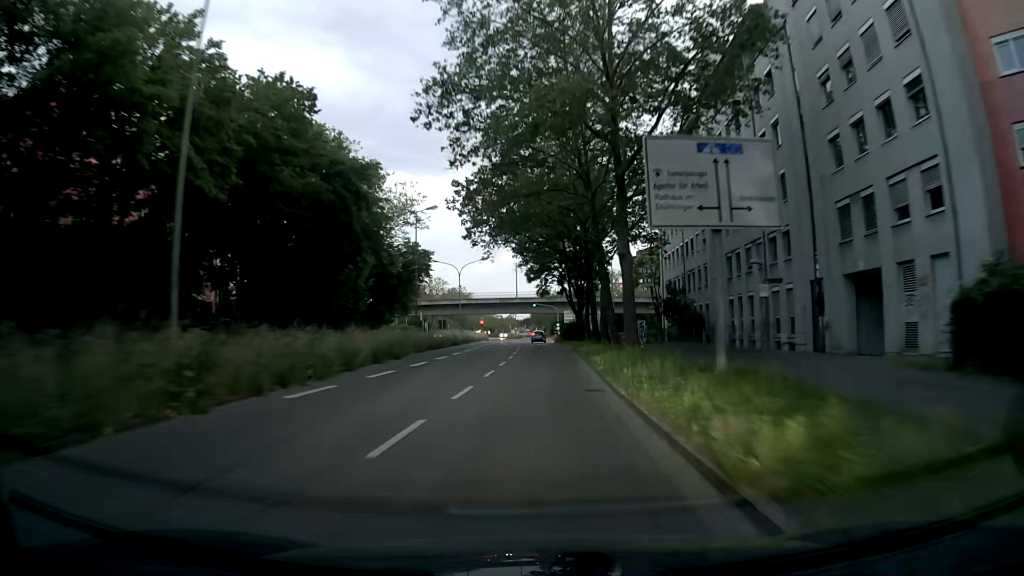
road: secondary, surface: asphalt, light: Dusk
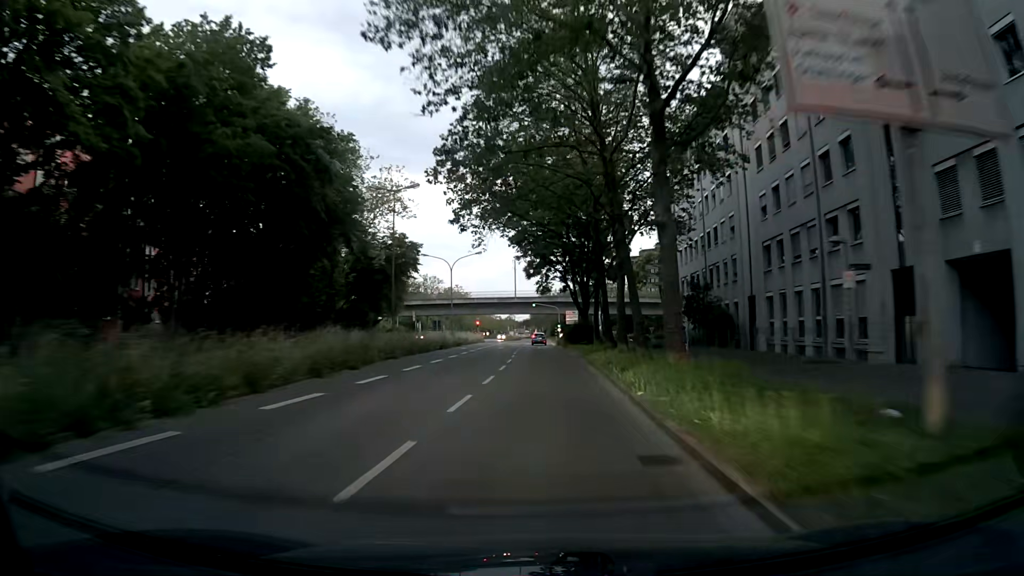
(0.0, +7.6) m; 0°
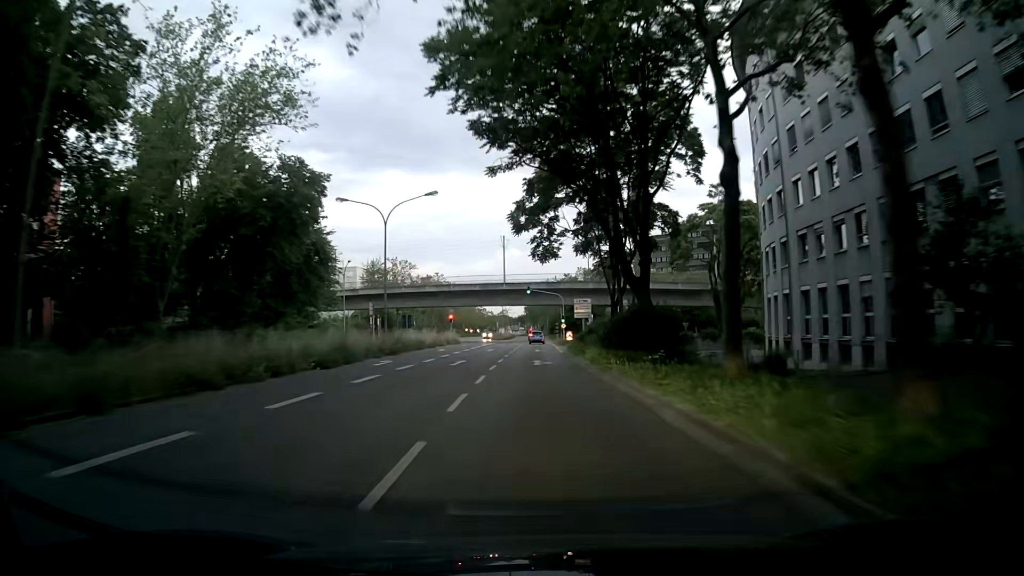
(+0.3, +30.1) m; 0°
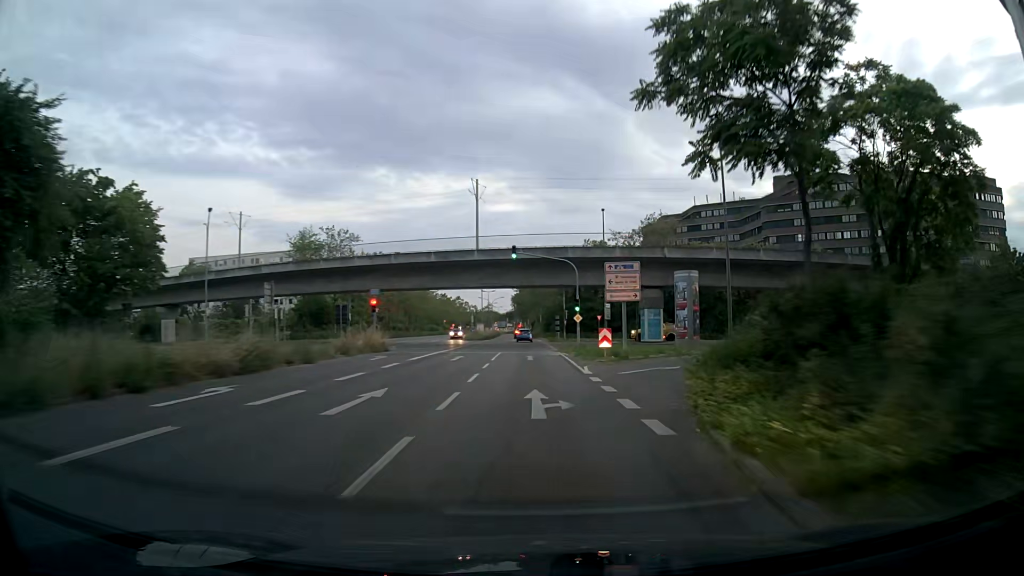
(0.0, +35.6) m; +1°
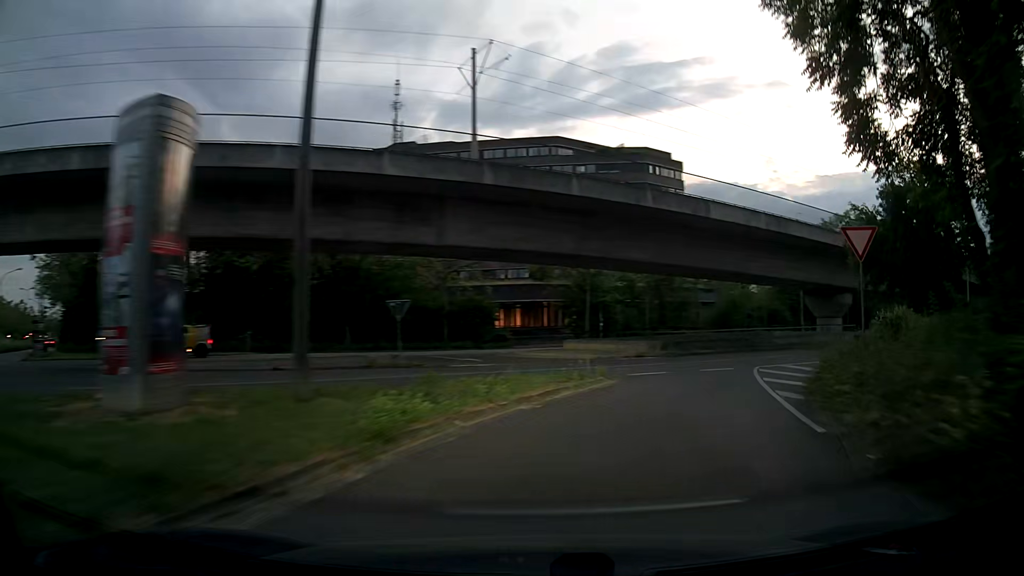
(+8.1, +30.2) m; +37°
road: secondary_link
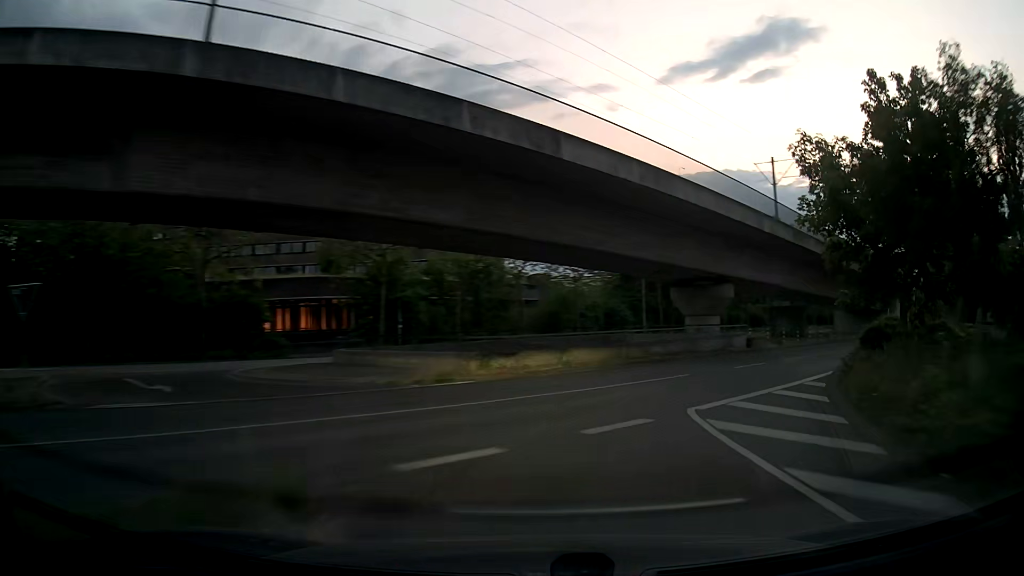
(+1.5, +11.9) m; +15°
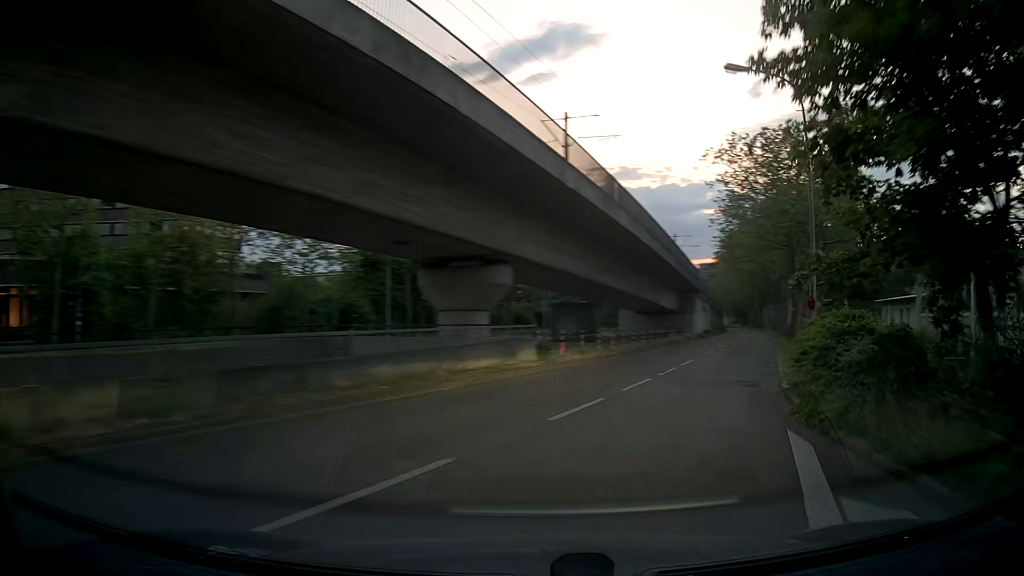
(+2.0, +11.6) m; +20°
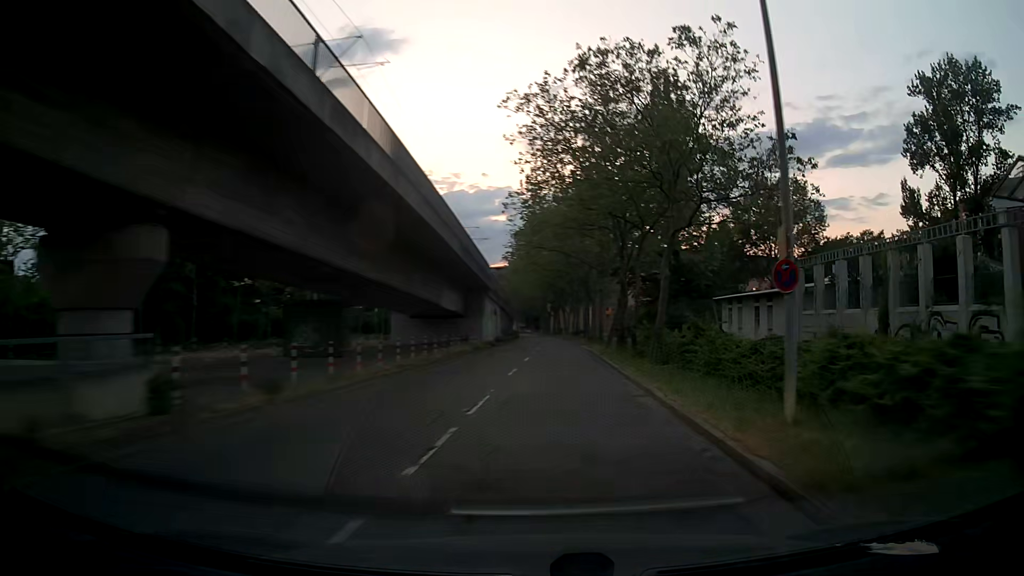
(+2.1, +11.8) m; +19°
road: tertiary
(0, +10) (+1, +20) (+1, +30) (+1, +40) (+2, +50) (+2, +60) (+2, +70) (+2, +80) (+2, +90) (+2, +100) m
